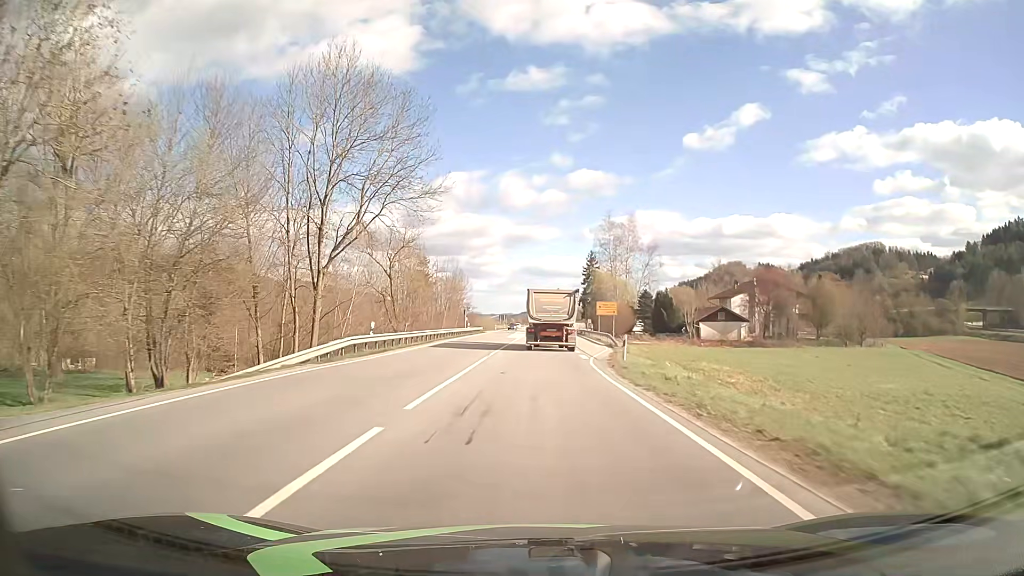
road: primary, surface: asphalt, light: Day
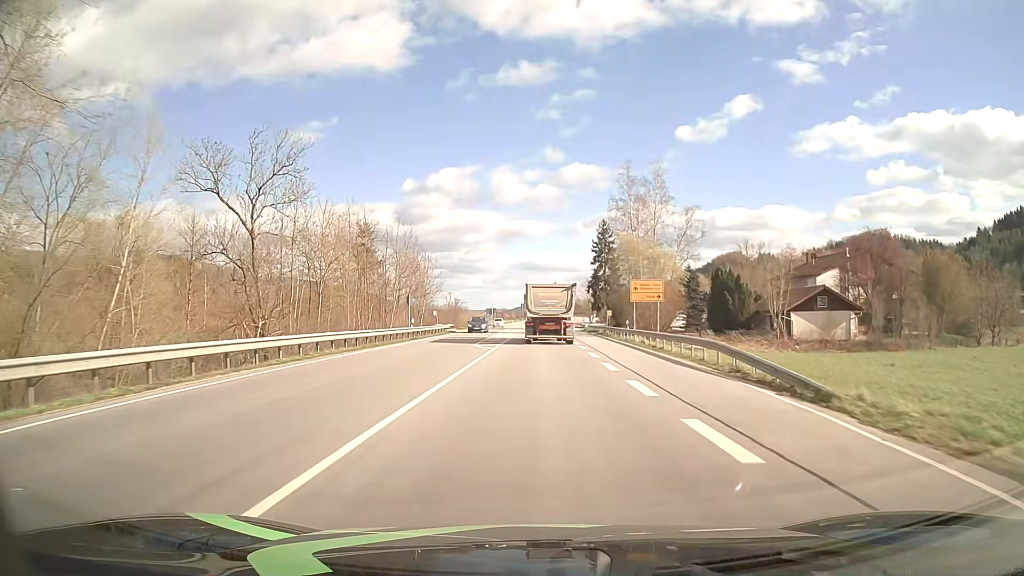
(+0.2, +33.3) m; +1°
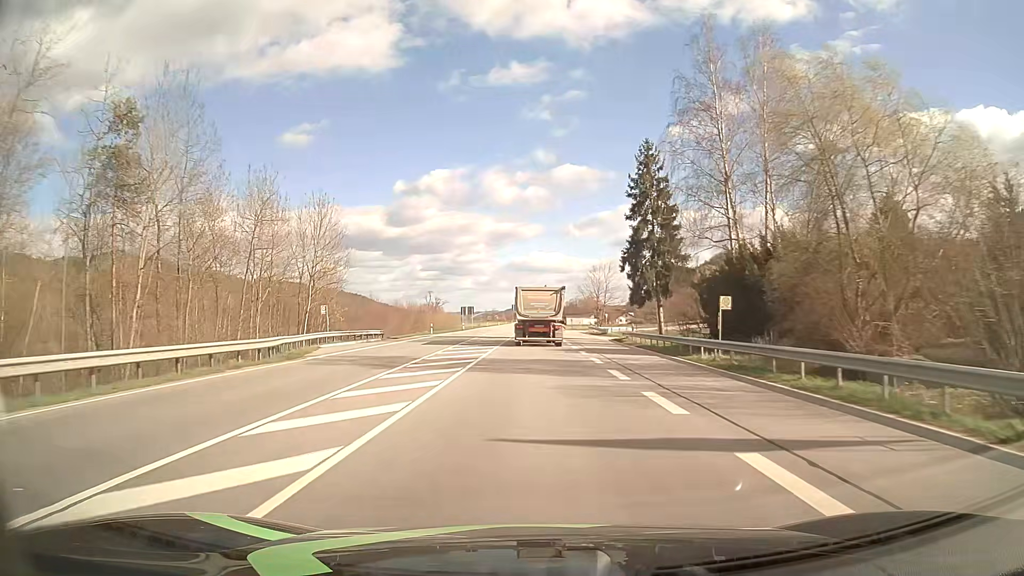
(+0.2, +44.8) m; 0°
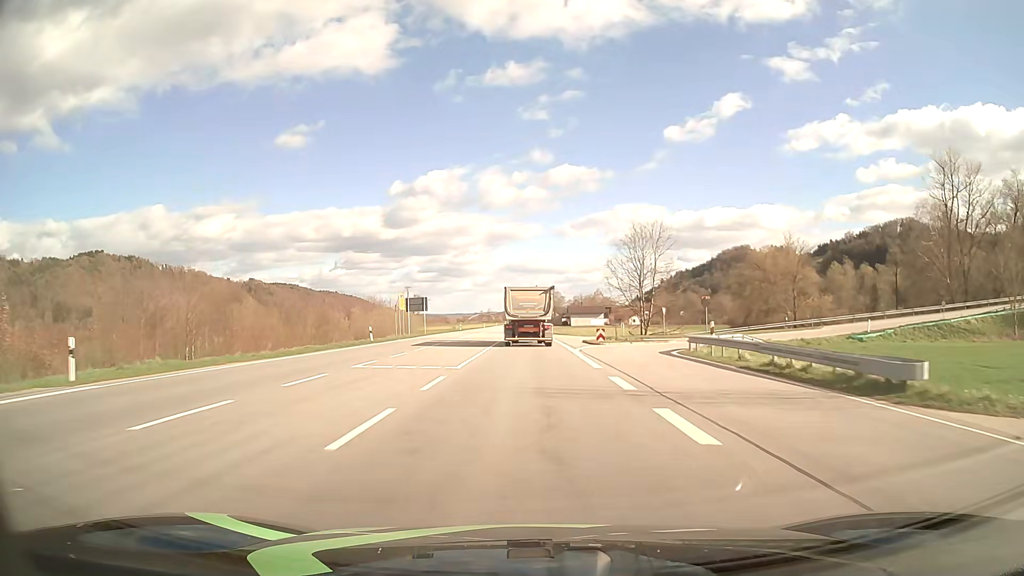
(+0.3, +56.8) m; 0°
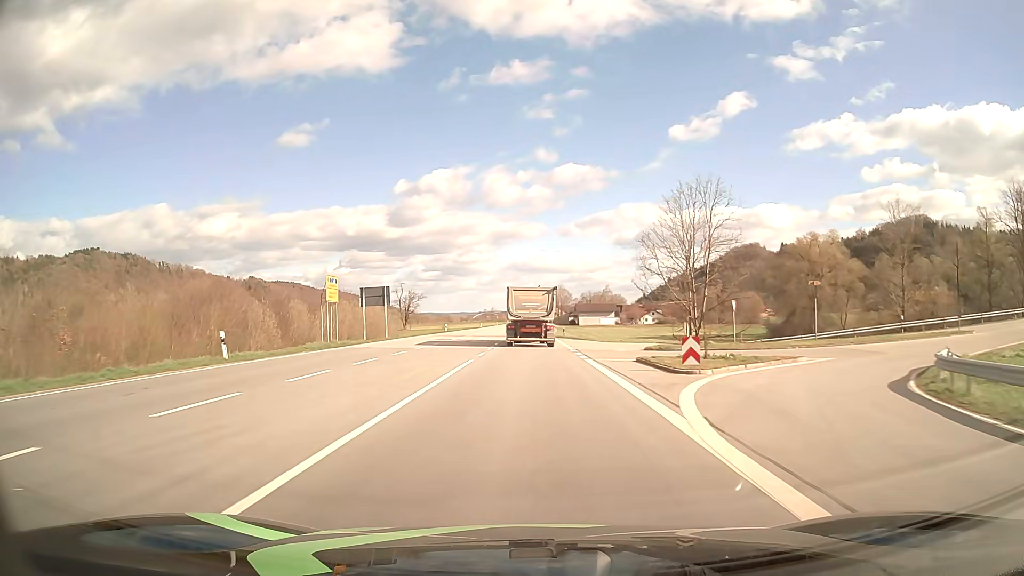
(-0.1, +22.9) m; -1°
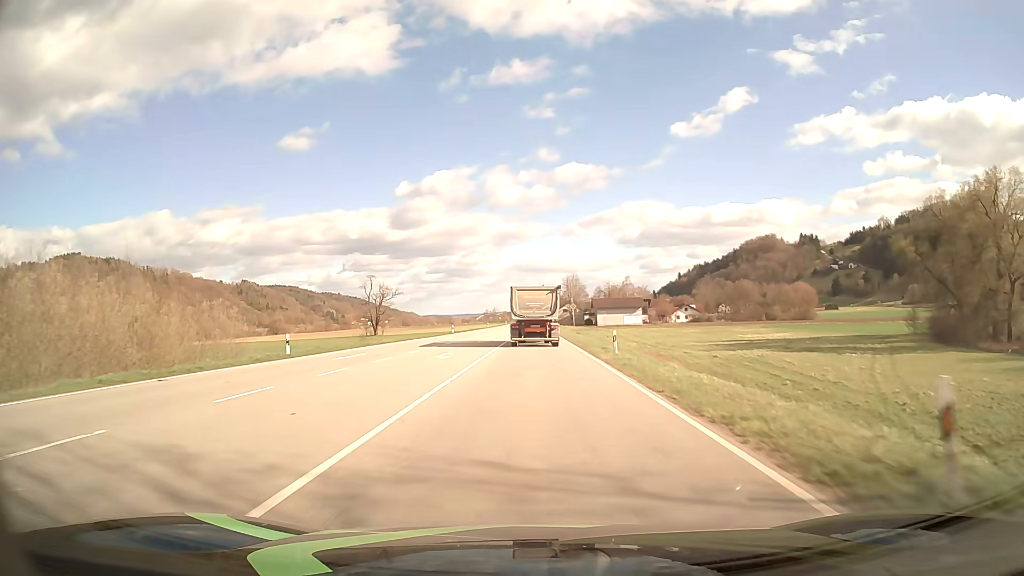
(-0.3, +57.3) m; 0°
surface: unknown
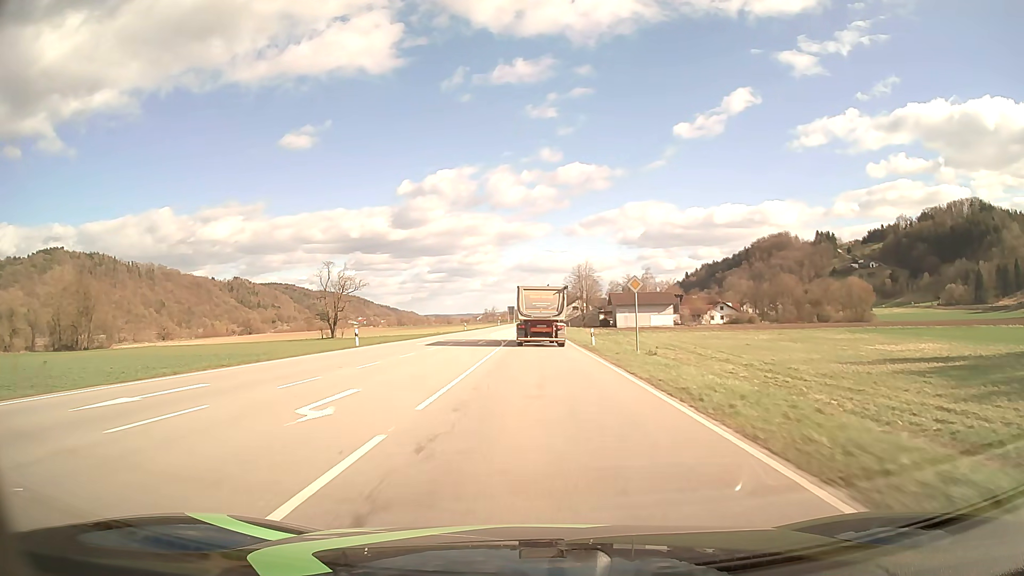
(0.0, +46.1) m; 0°
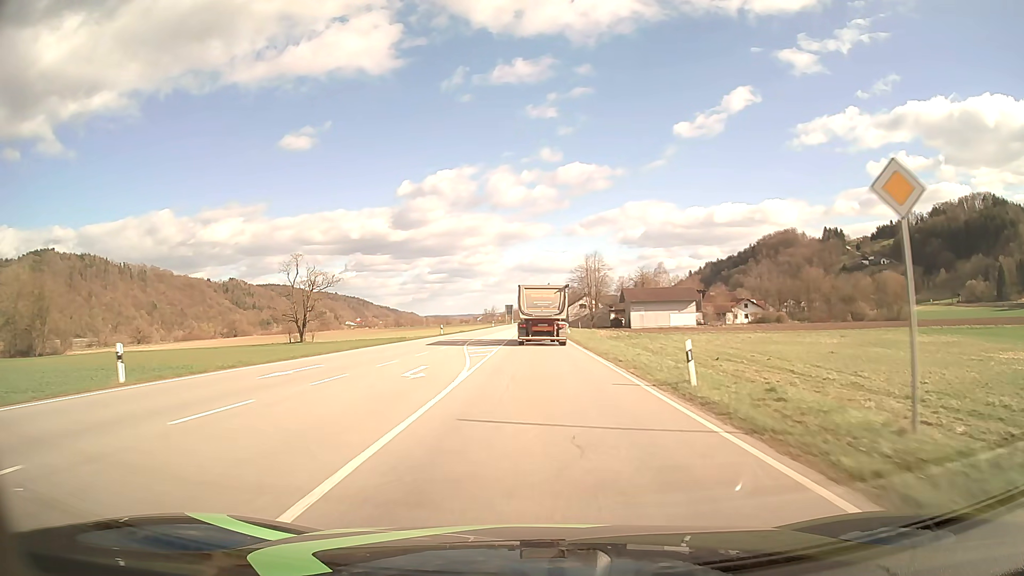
(0.0, +23.1) m; 0°
(0, +10) (0, +20) (0, +30) (0, +40) (0, +50) (0, +60) (0, +70) (0, +80) (-1, +90) (-1, +100) m
